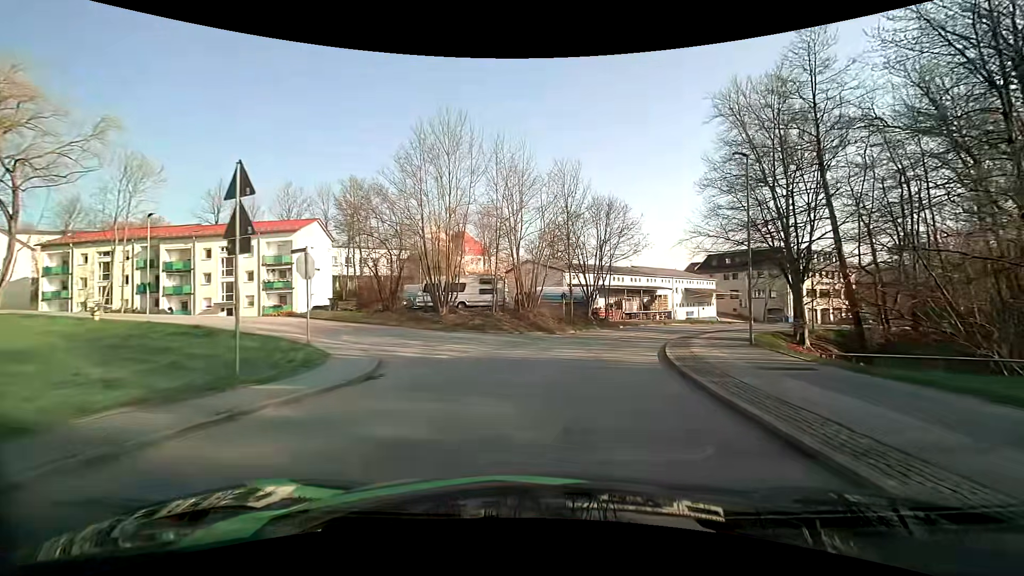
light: Day
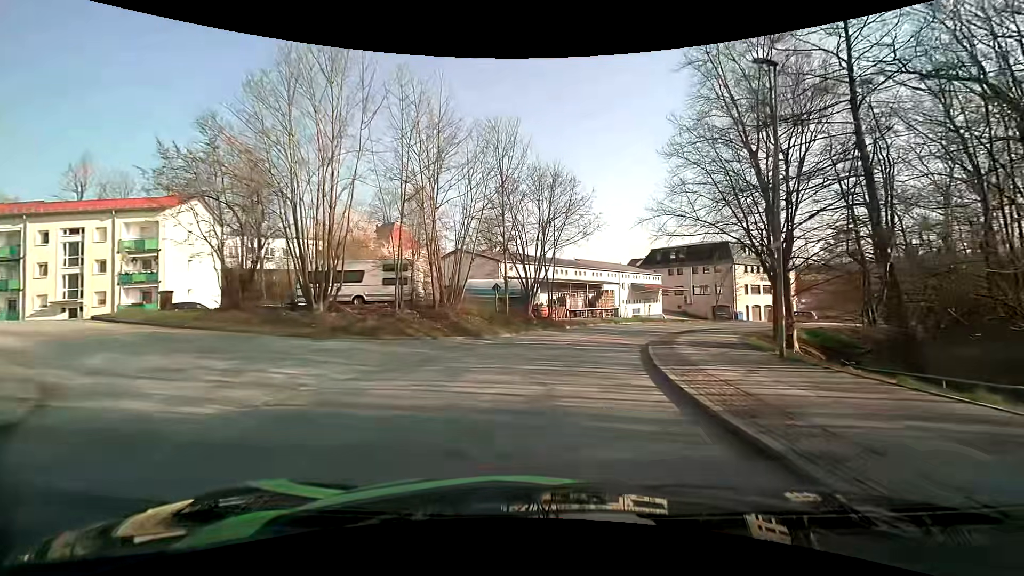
(+0.6, +8.8) m; +7°
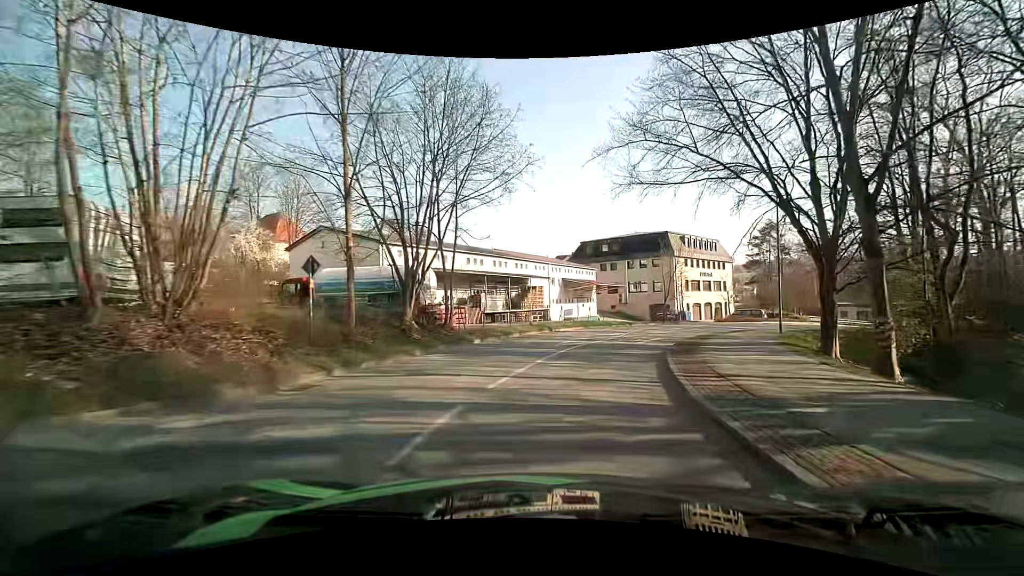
(+1.0, +14.7) m; +8°
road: unclassified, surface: asphalt
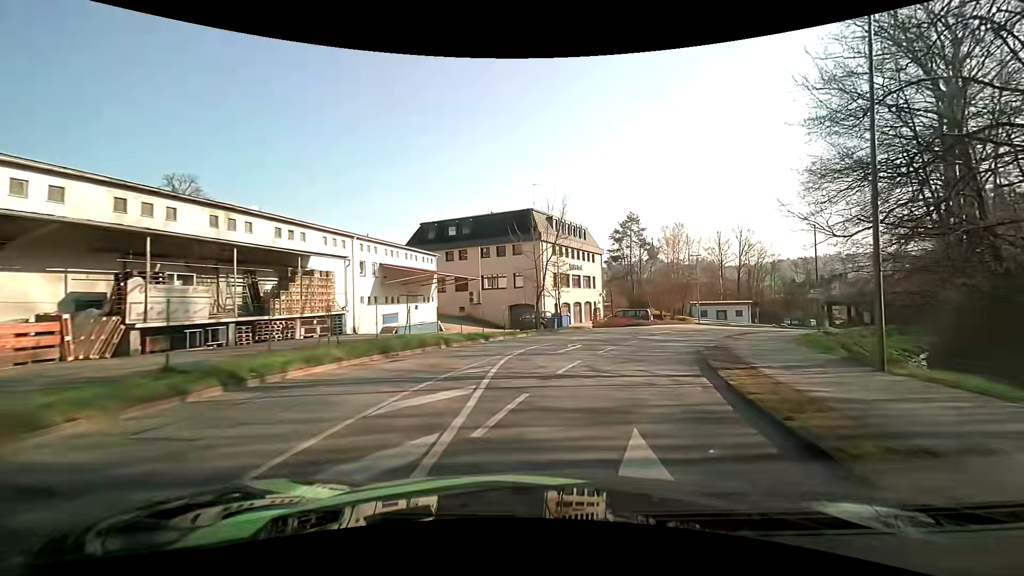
(+3.0, +20.7) m; +17°
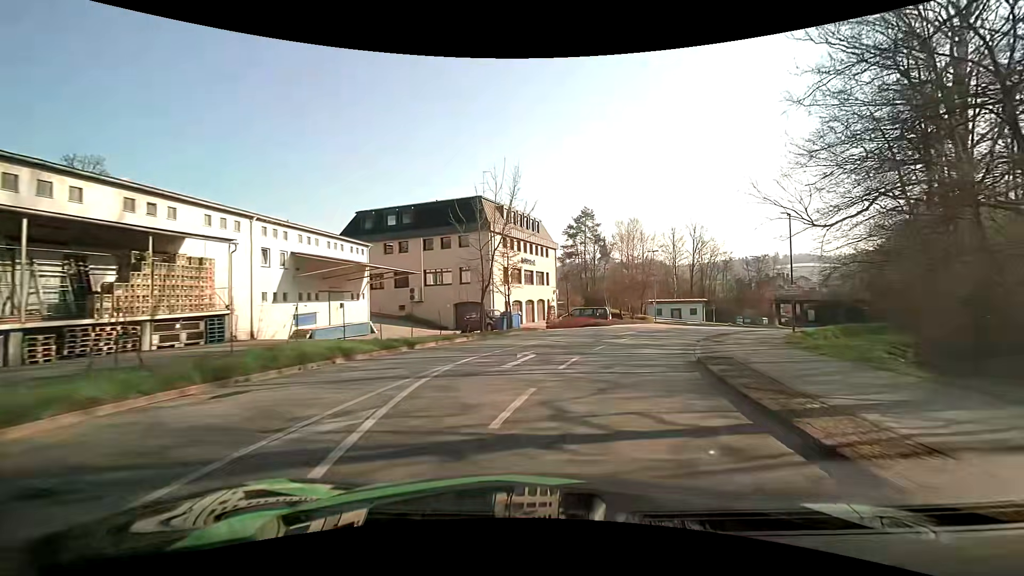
(+0.2, +5.5) m; +4°
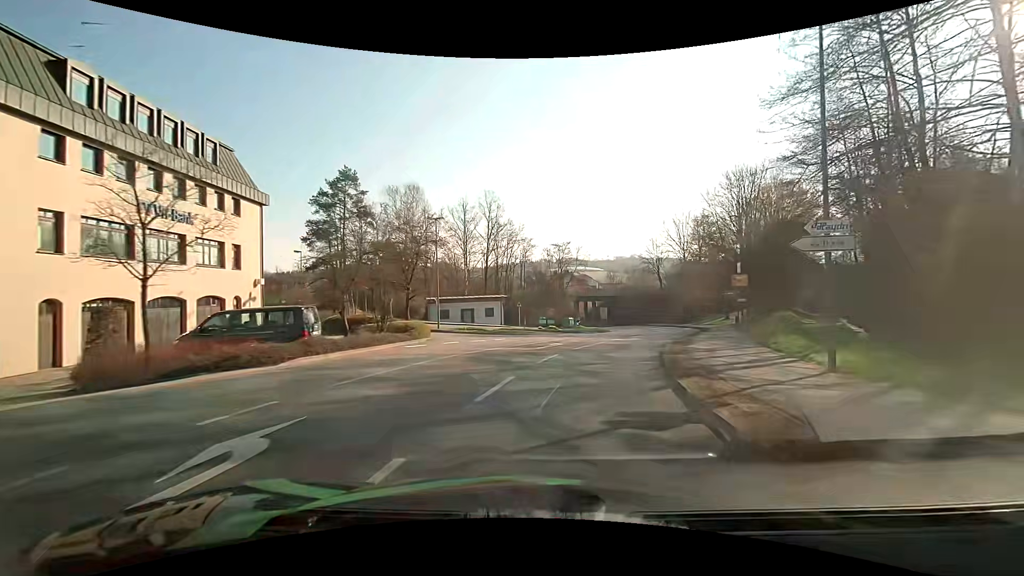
(+6.5, +27.3) m; +24°
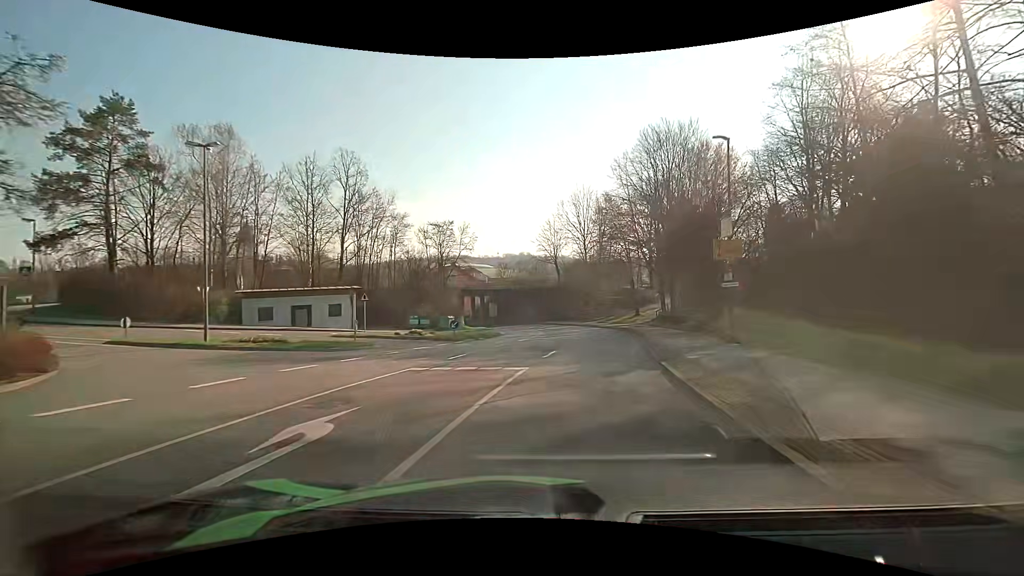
(+1.9, +17.3) m; +12°
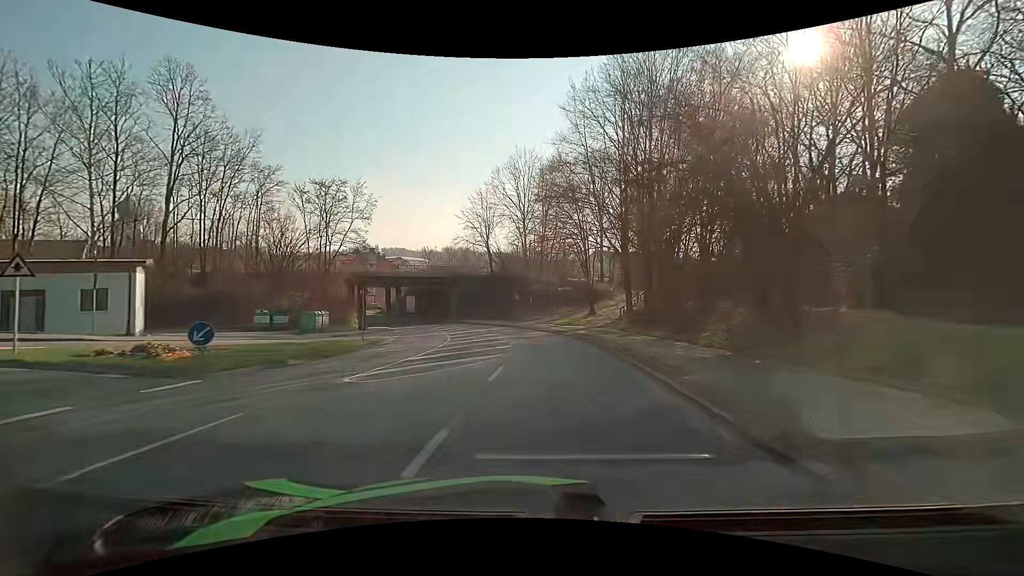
(+1.5, +17.8) m; +7°
(0, +10) (0, +20) (-1, +30) (-2, +40) (-6, +49) (-10, +58) (-15, +67) (-21, +75) (-27, +83) (-34, +90) m
